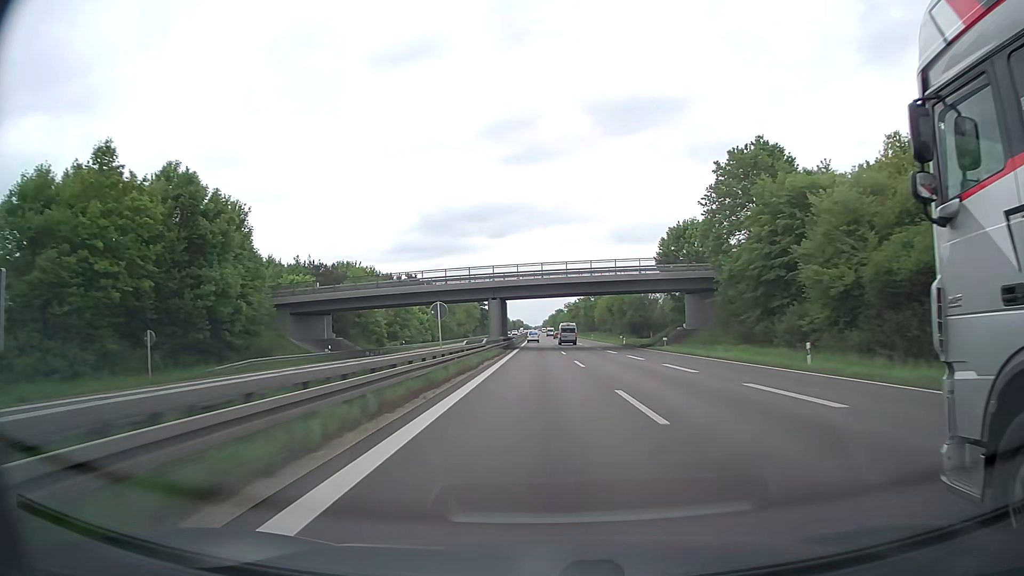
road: trunk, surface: asphalt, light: Day
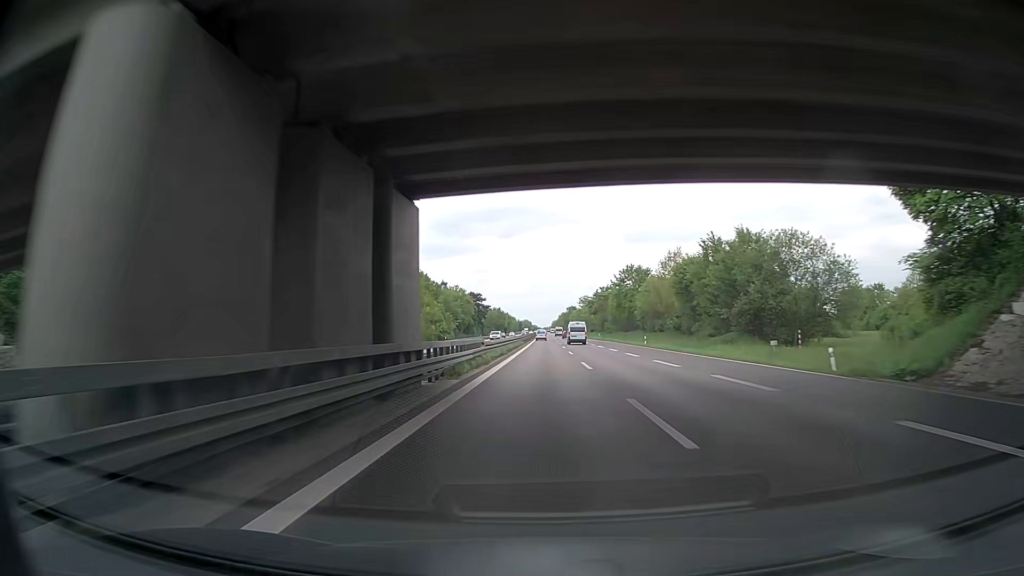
(-0.1, +56.4) m; -1°
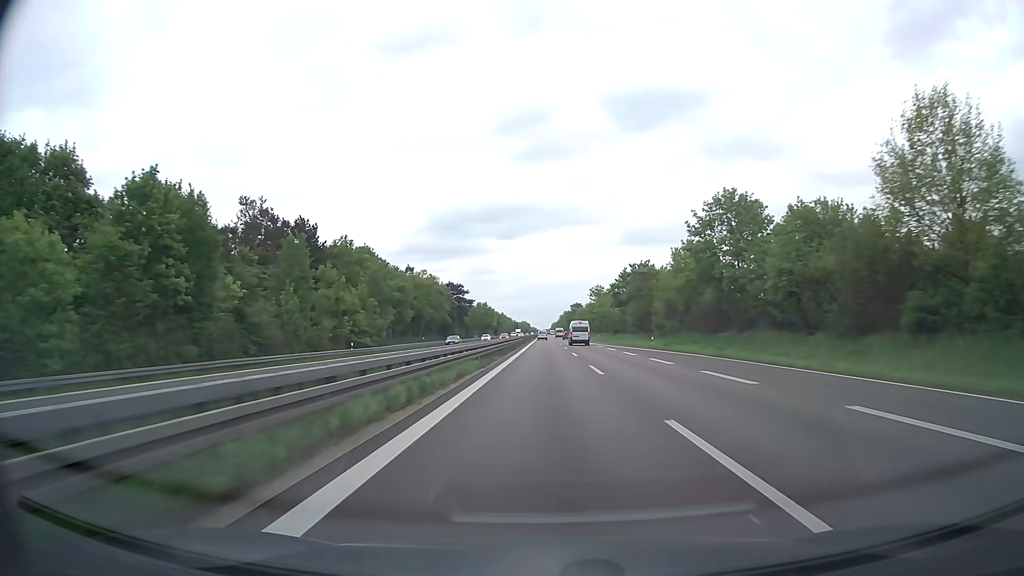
(0.0, +58.0) m; 0°
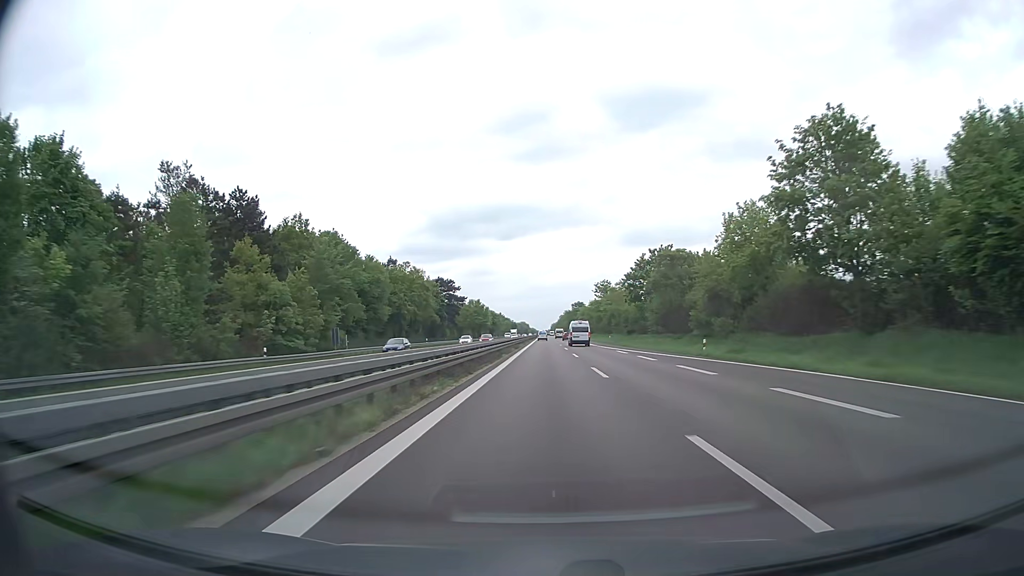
(0.0, +19.7) m; 0°
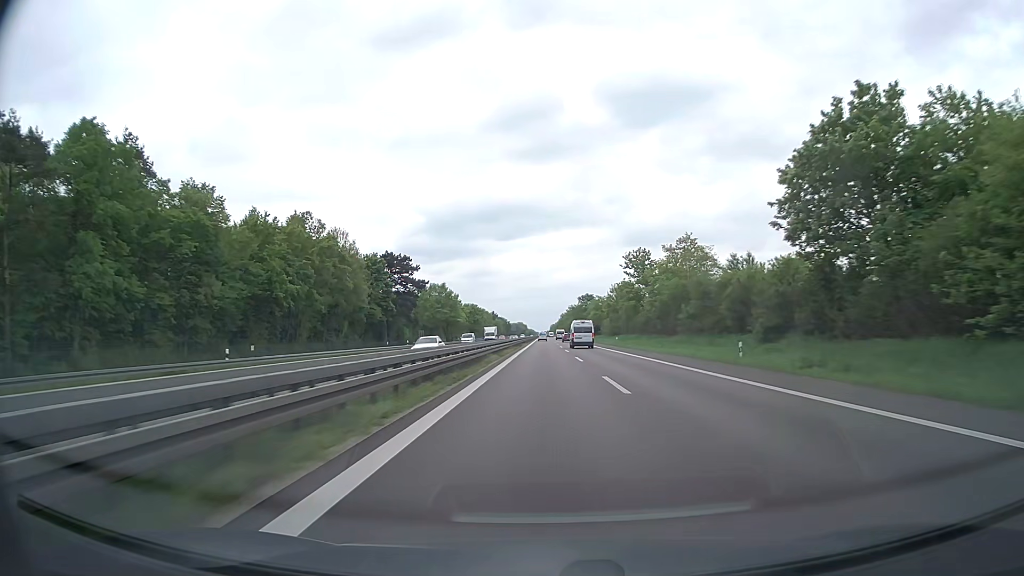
(0.0, +60.0) m; 0°
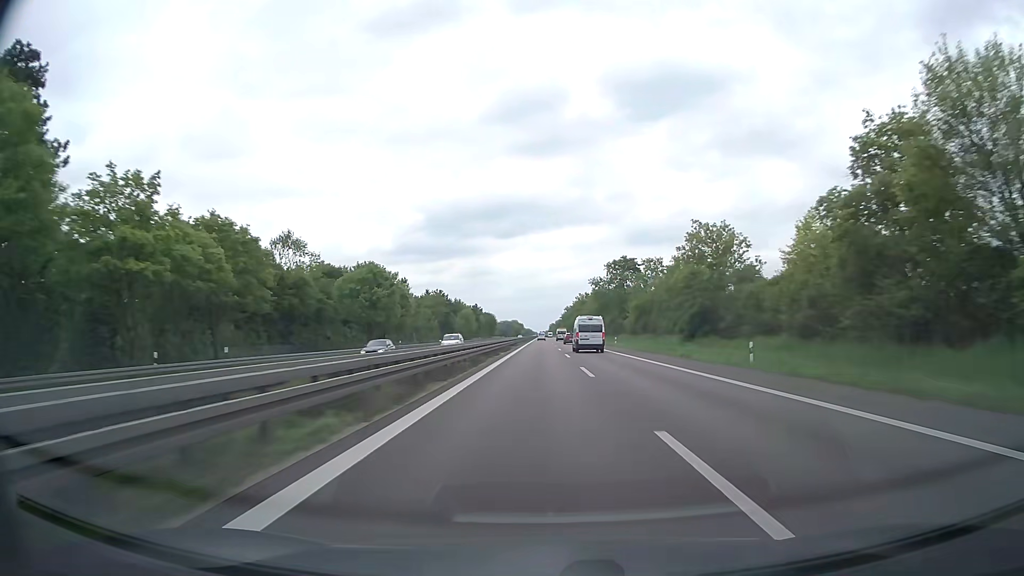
(+0.3, +102.6) m; 0°
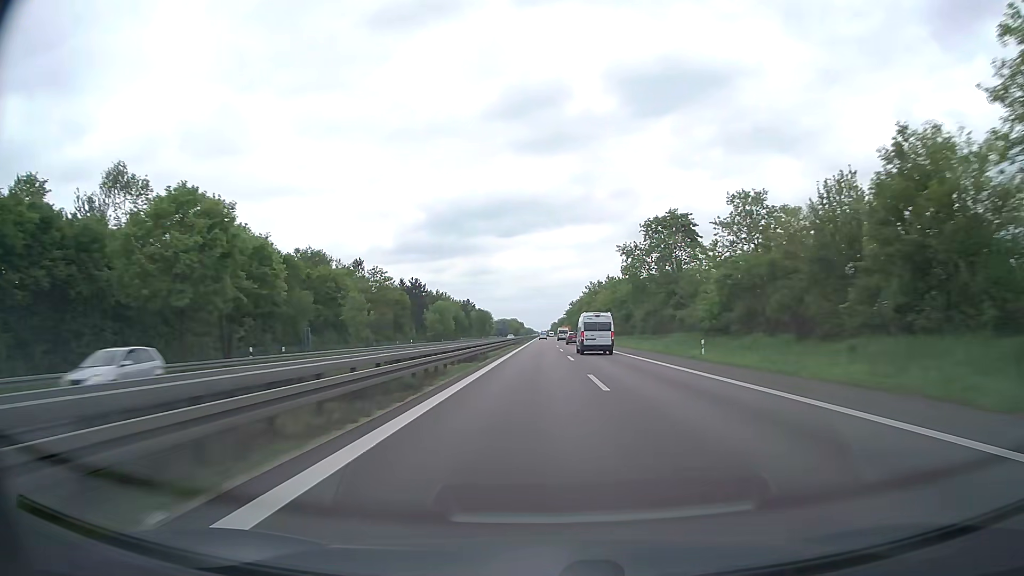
(0.0, +41.6) m; 0°
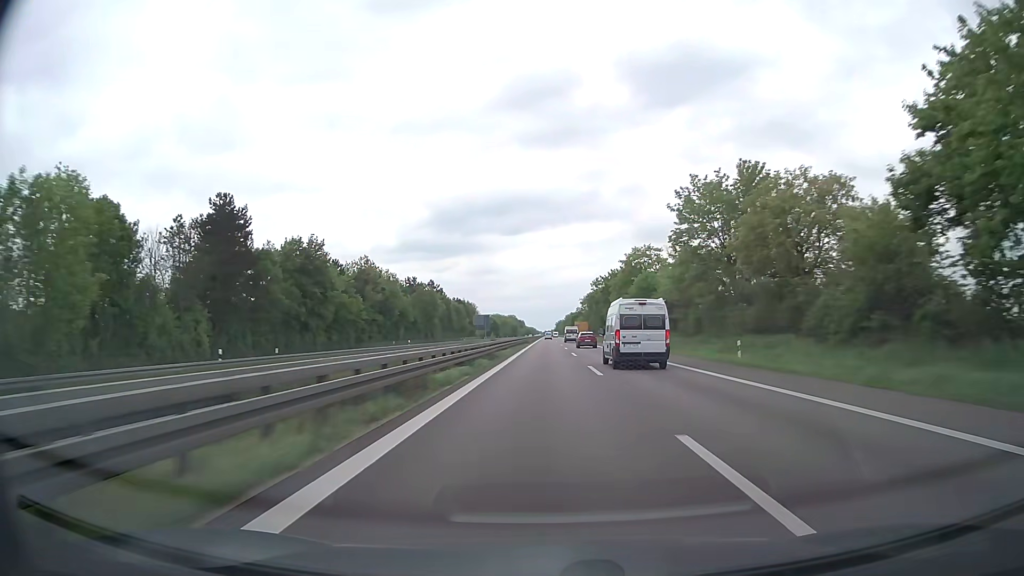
(-0.4, +104.9) m; 0°
(0, +10) (0, +20) (0, +30) (0, +40) (0, +50) (0, +60) (0, +70) (0, +80) (0, +90) (0, +100) m
